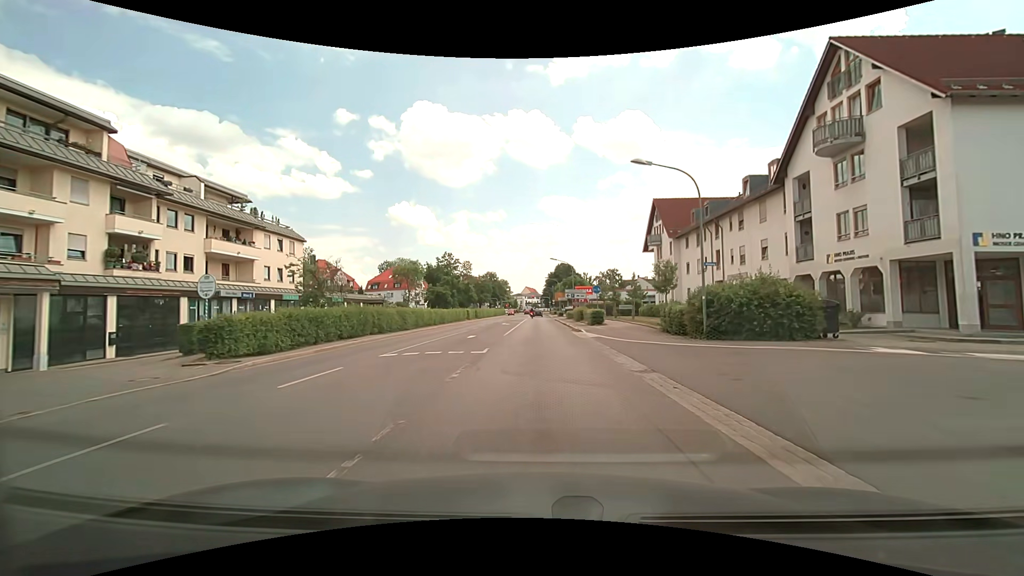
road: secondary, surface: asphalt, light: Day
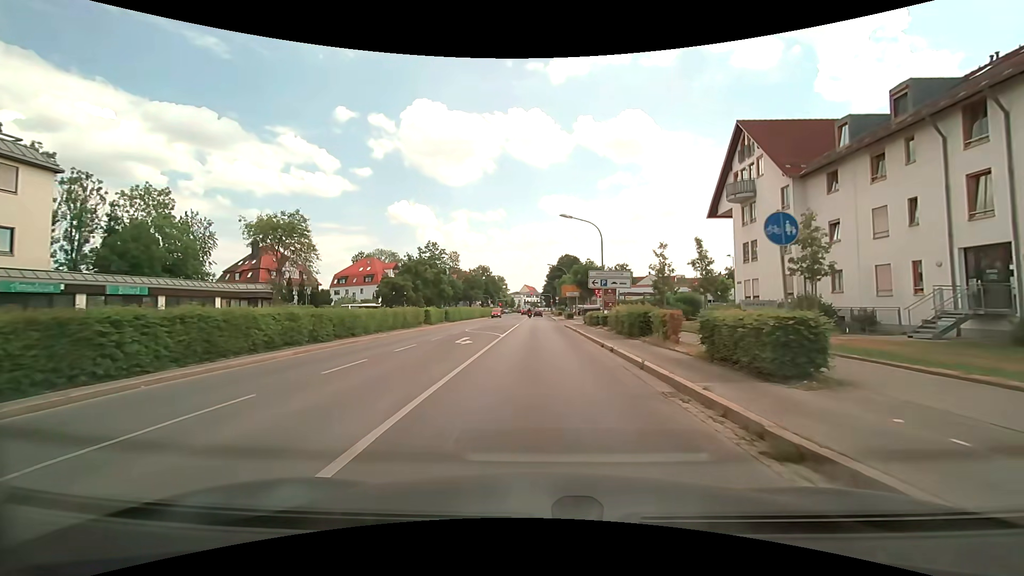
(+0.1, +26.8) m; 0°
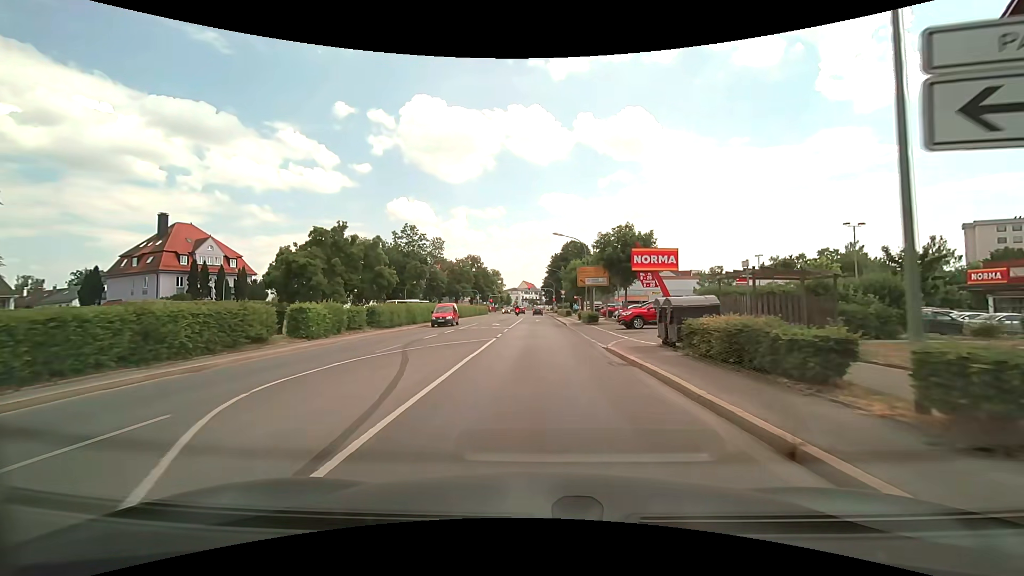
(+0.1, +25.8) m; 0°
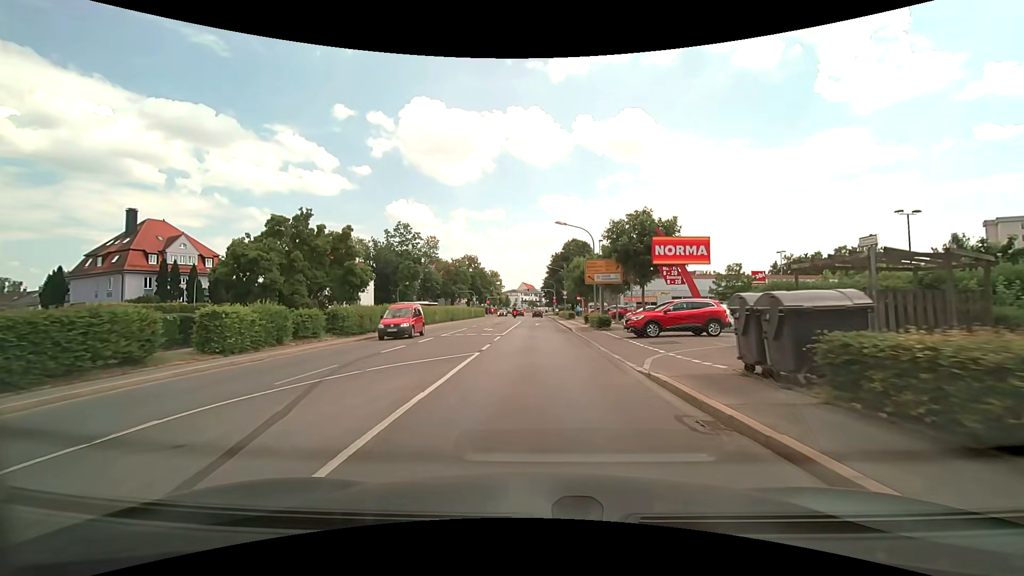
(0.0, +6.1) m; 0°
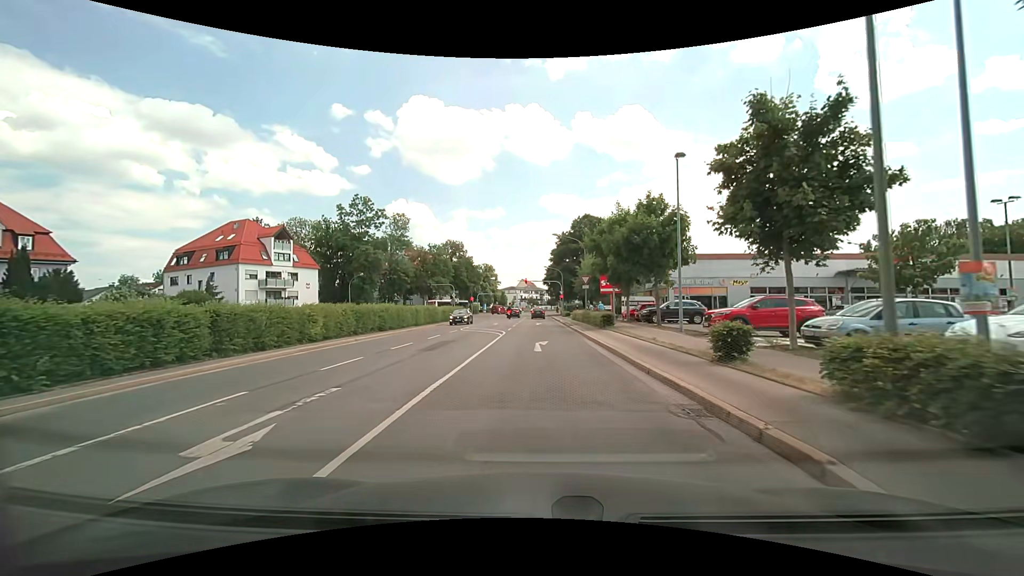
(0.0, +28.3) m; -1°
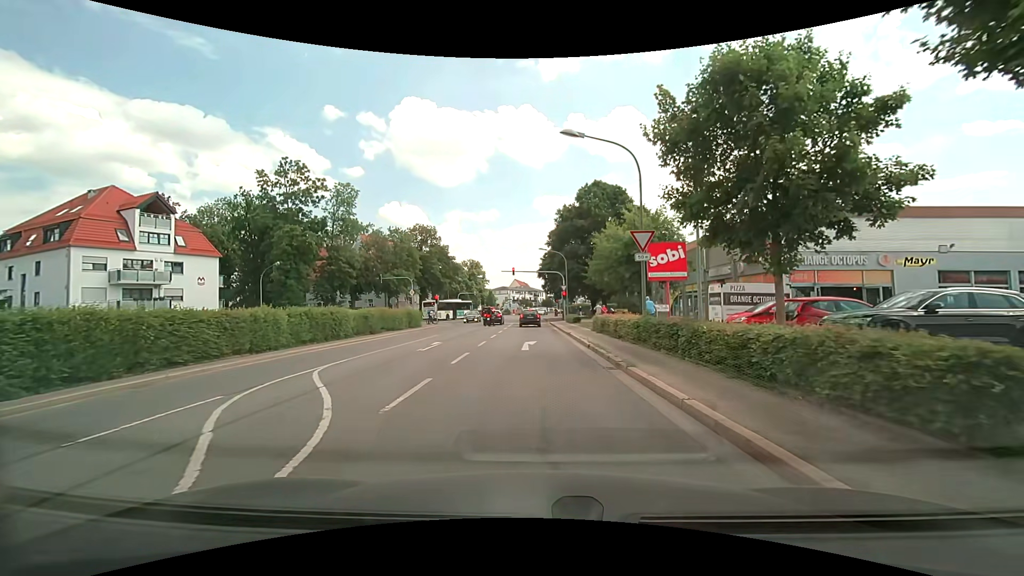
(+0.4, +23.8) m; +1°
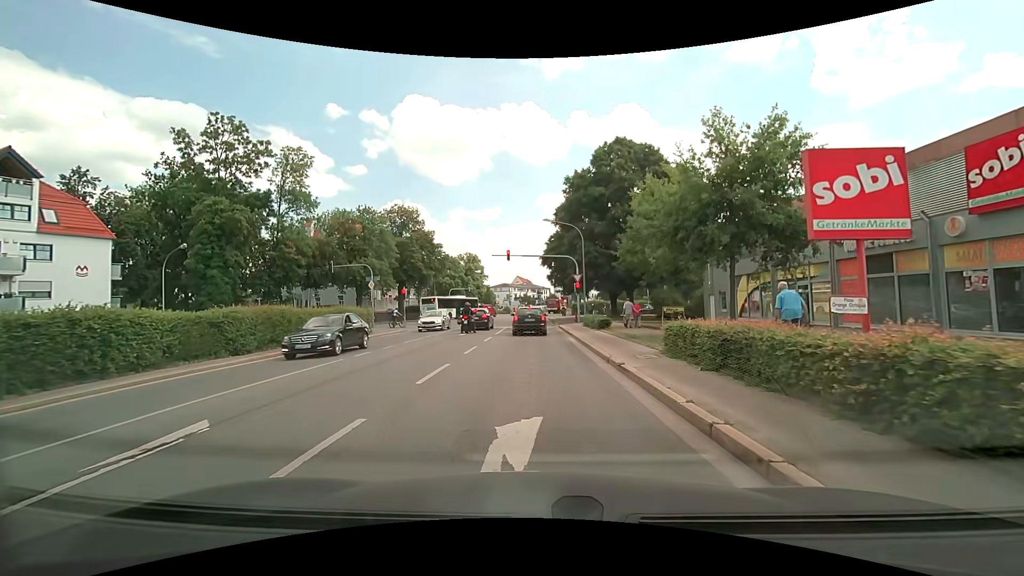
(0.0, +15.2) m; -1°
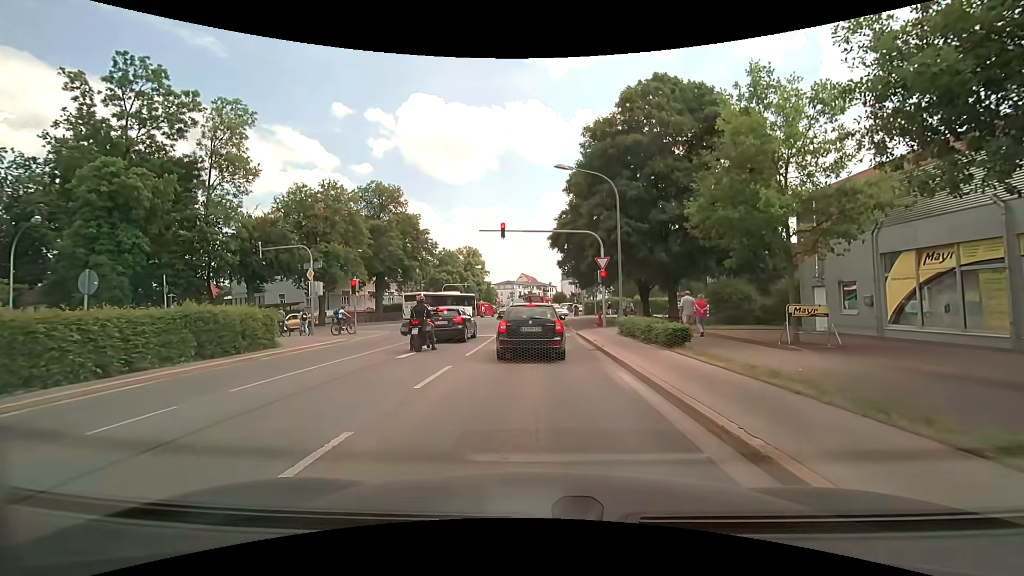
(0.0, +12.5) m; -1°
